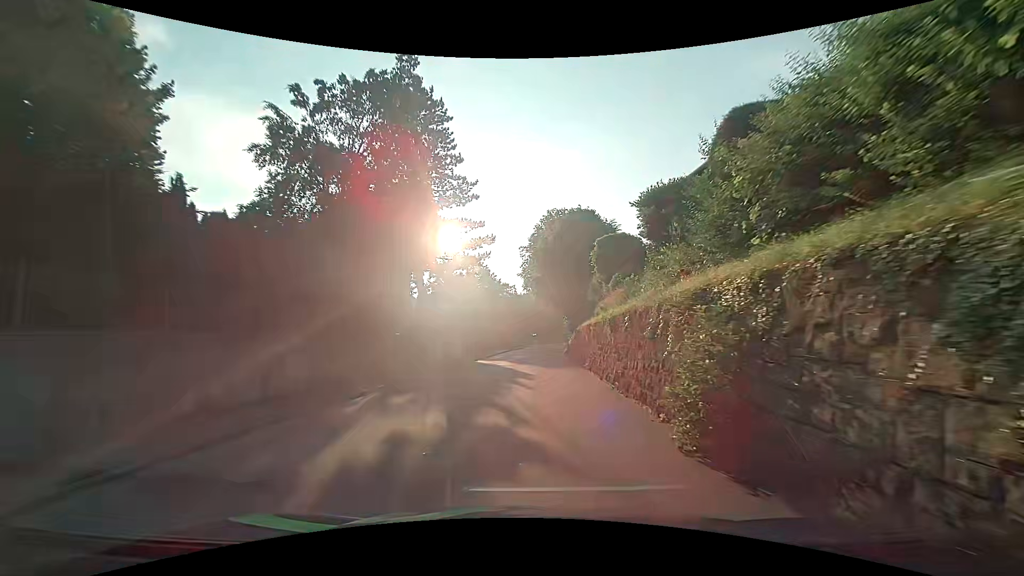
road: tertiary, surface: asphalt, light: Day
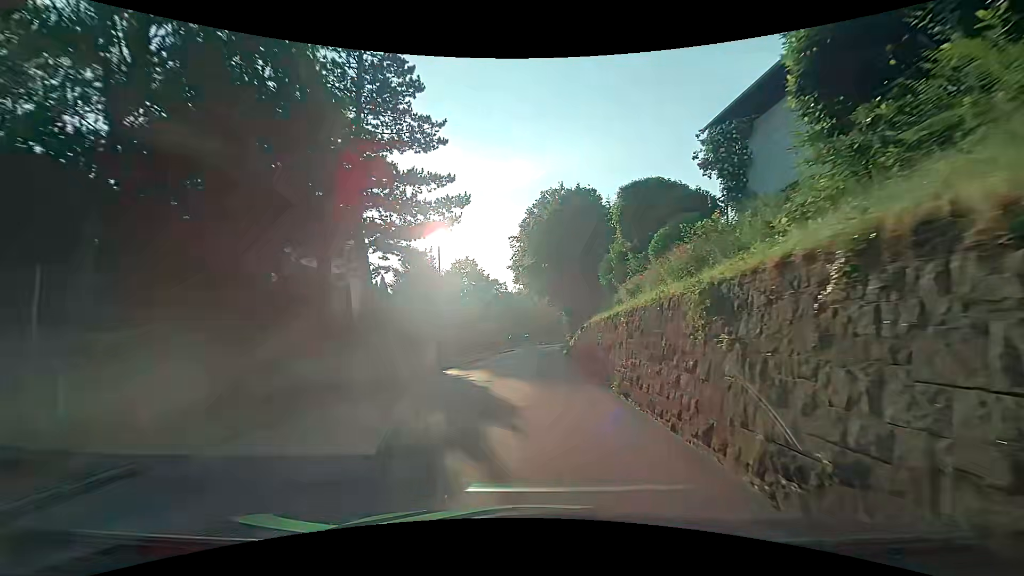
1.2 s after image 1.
(+0.1, +9.3) m; -1°
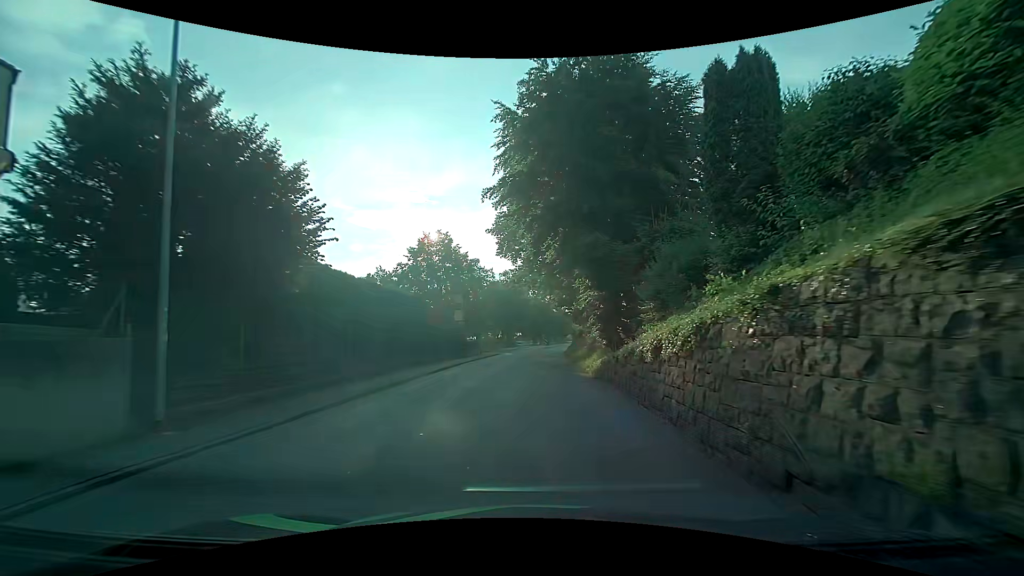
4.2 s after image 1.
(+0.9, +23.1) m; +3°
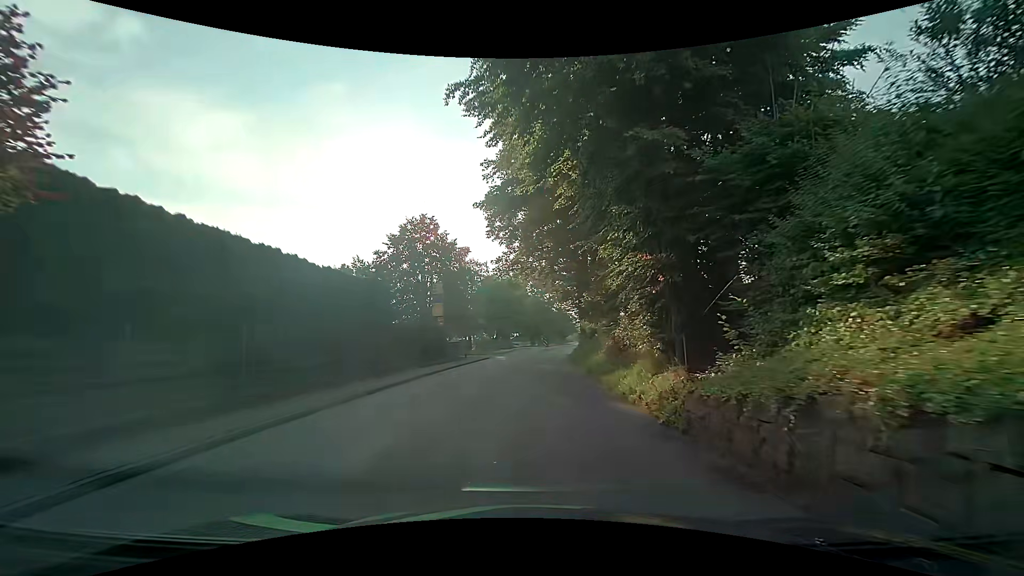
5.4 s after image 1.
(0.0, +9.3) m; 0°
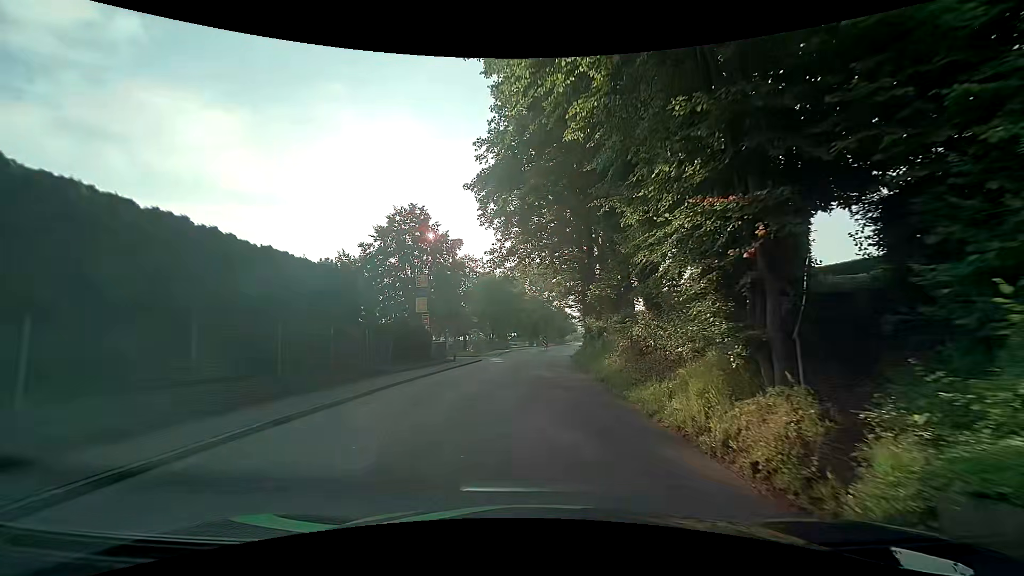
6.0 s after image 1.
(-0.1, +4.6) m; +1°
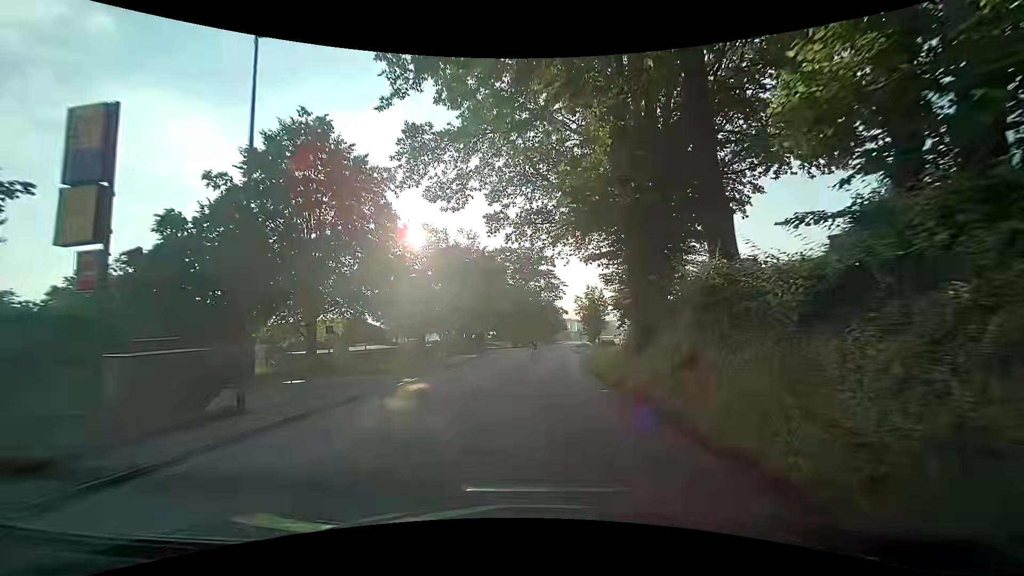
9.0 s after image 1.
(0.0, +23.1) m; 0°
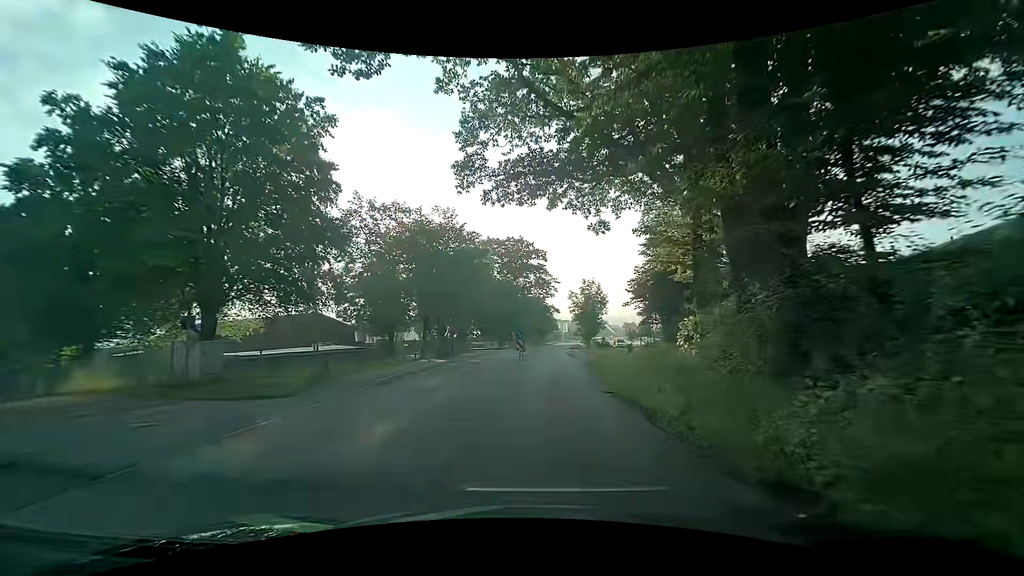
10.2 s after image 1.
(+0.1, +9.3) m; +2°
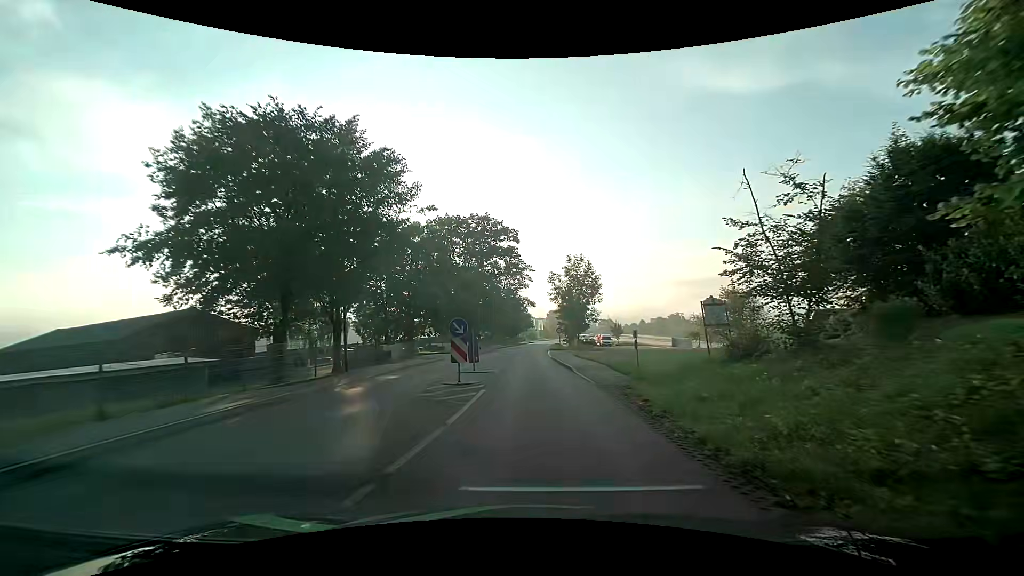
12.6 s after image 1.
(+0.3, +18.6) m; +2°
(0, +10) (0, +20) (0, +30) (+1, +40) (+1, +50) (+1, +60) (+2, +70) (+2, +80) (+3, +90) (+4, +100) m
